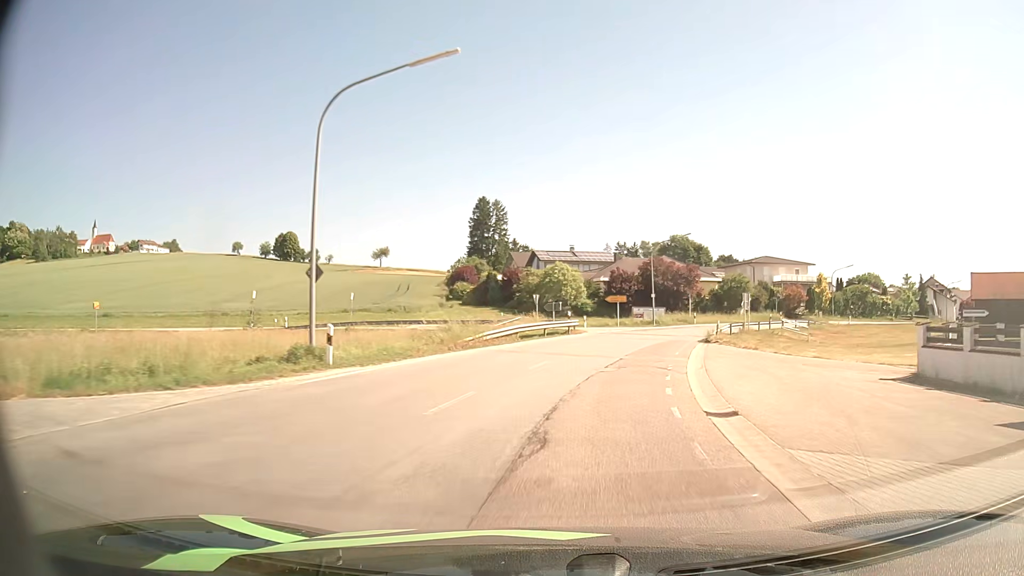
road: secondary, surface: asphalt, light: Day
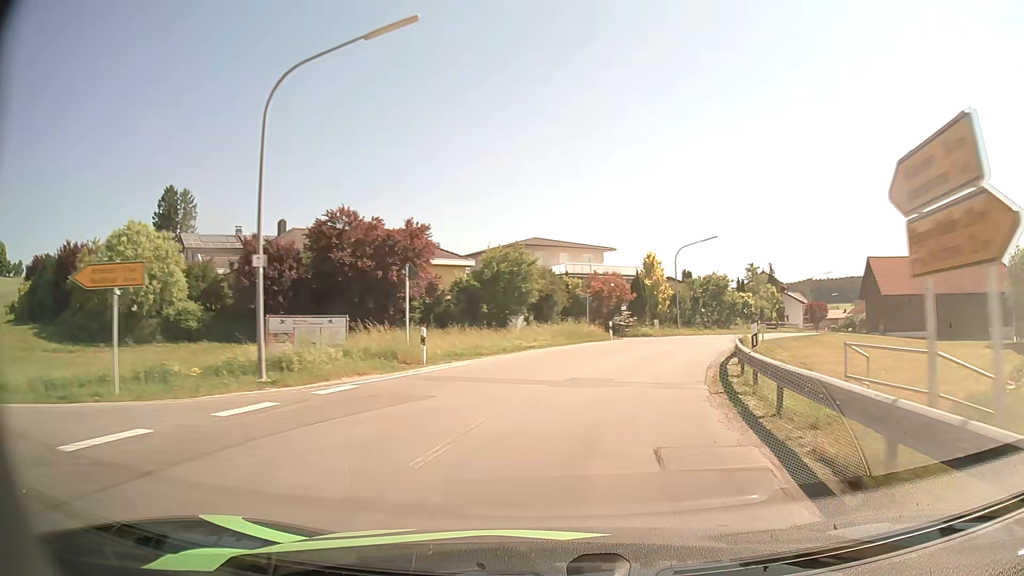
(+8.8, +42.5) m; +23°
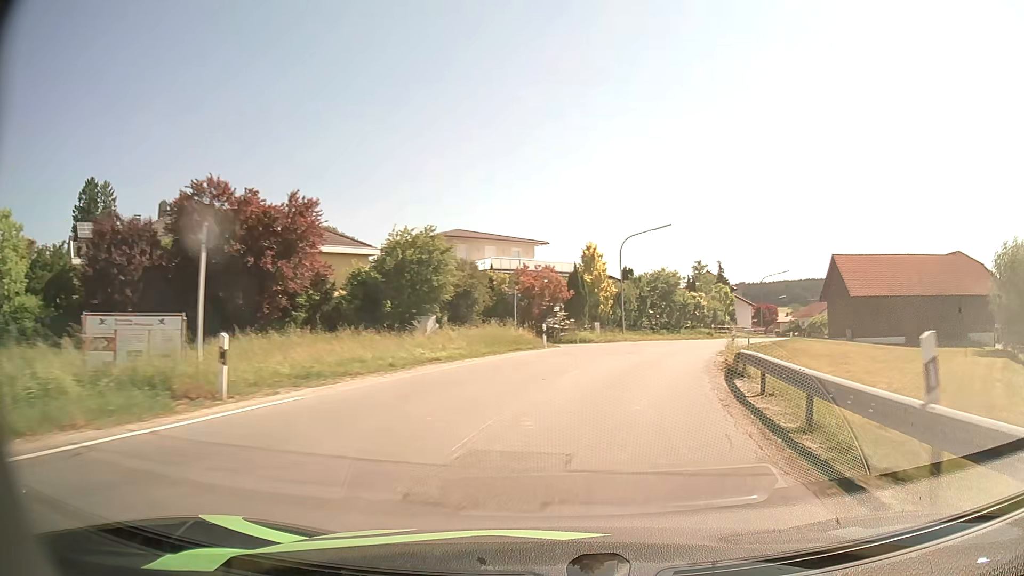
(+0.4, +8.5) m; +6°
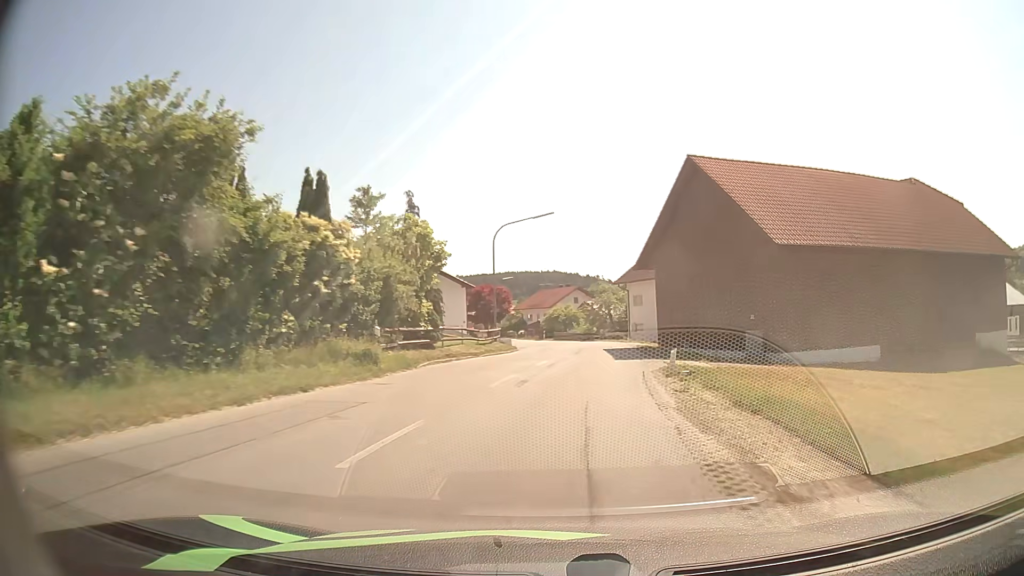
(+10.2, +40.5) m; +26°
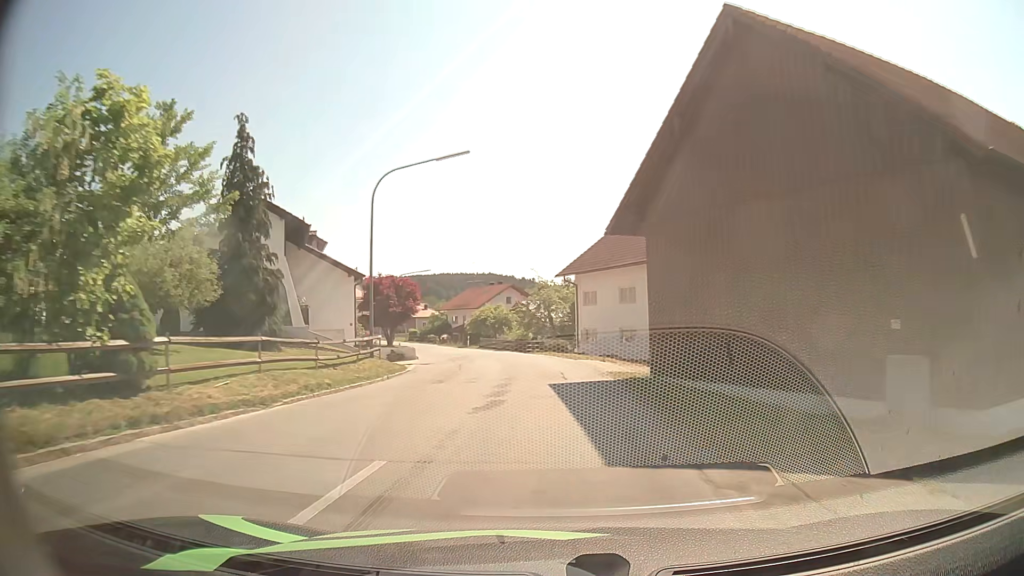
(+0.8, +15.4) m; +5°
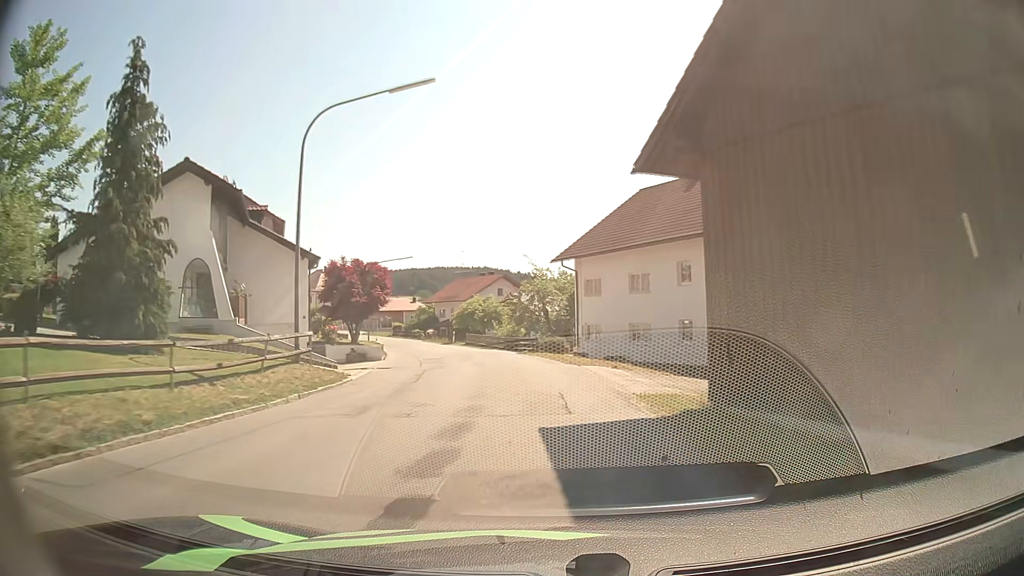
(+0.1, +7.2) m; 0°
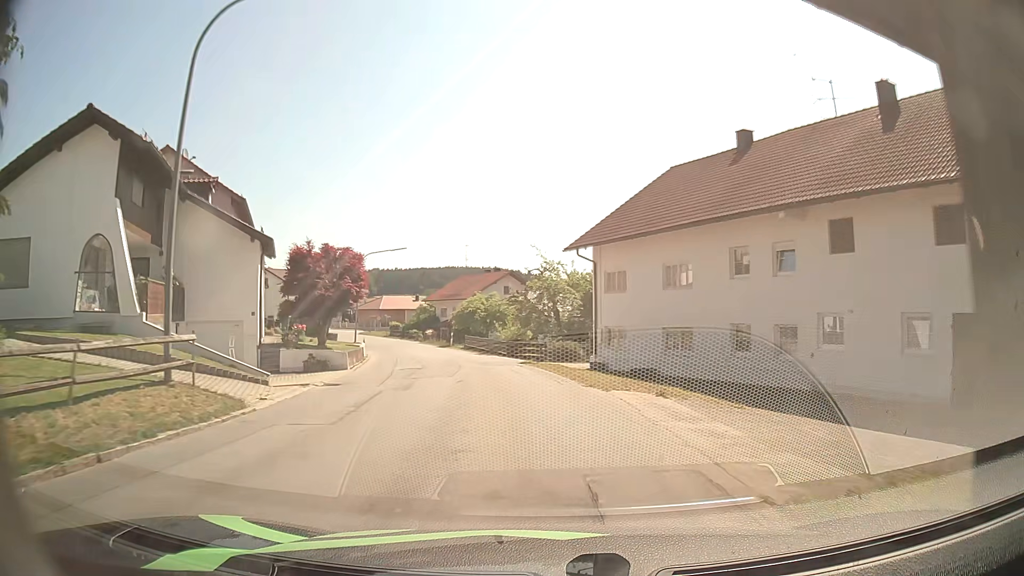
(+0.1, +7.2) m; 0°
(0, +10) (-1, +20) (-3, +30) (-5, +40) (-8, +49) (-11, +59) (-15, +68) (-19, +77) (-24, +86) (-29, +94) m
